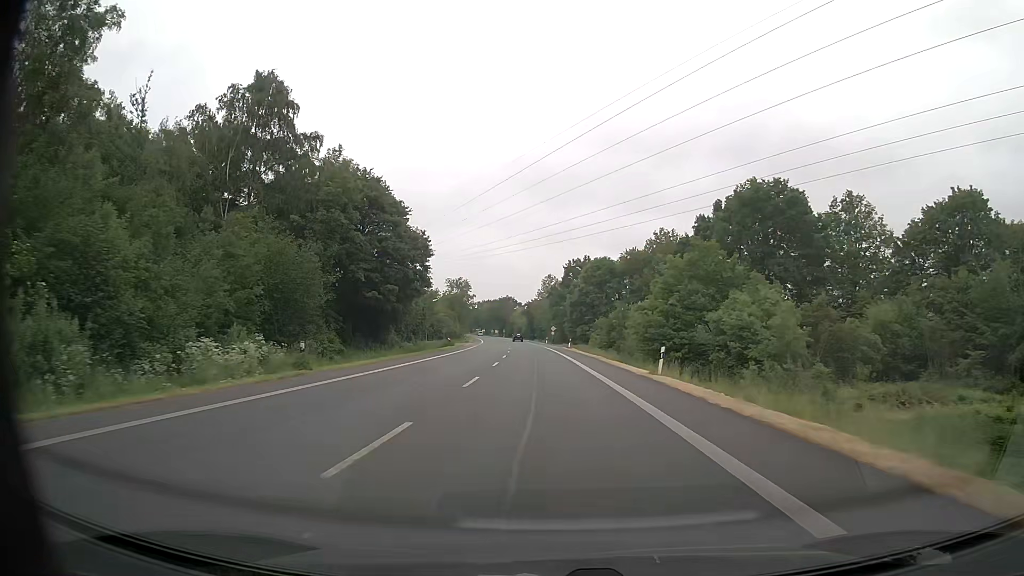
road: primary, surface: asphalt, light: Day
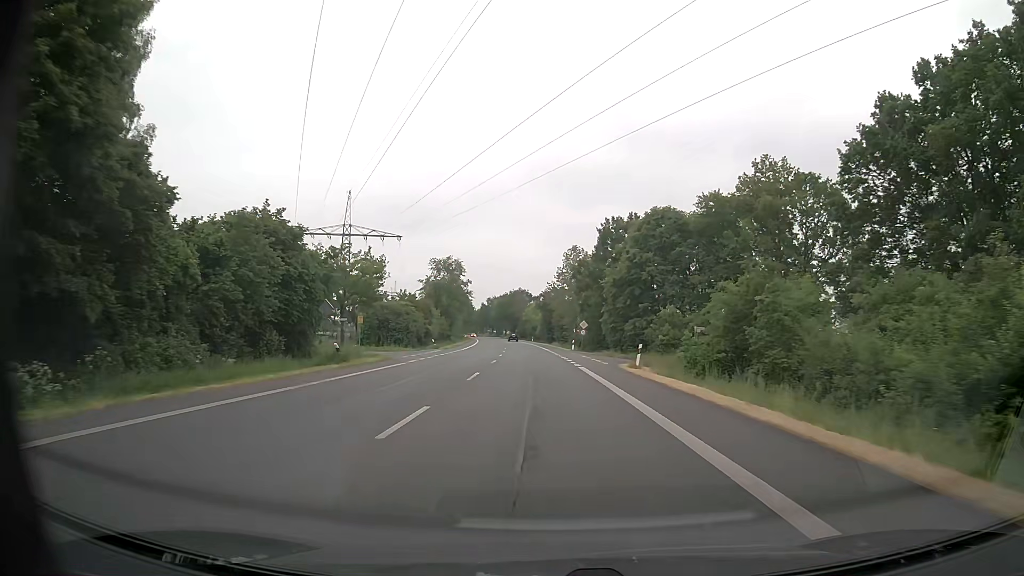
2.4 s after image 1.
(-0.6, +45.0) m; -2°
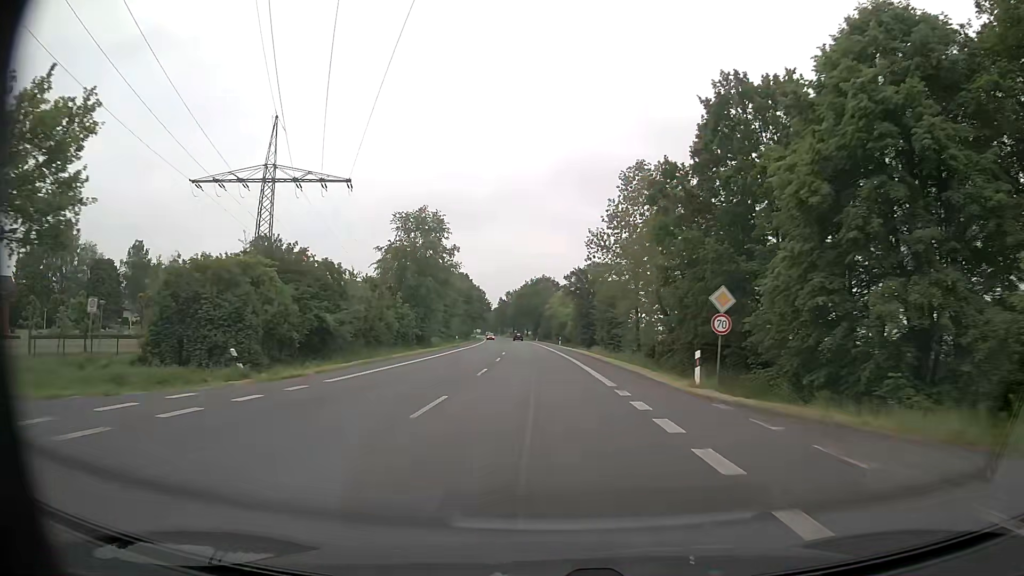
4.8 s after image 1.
(-0.7, +45.0) m; -2°
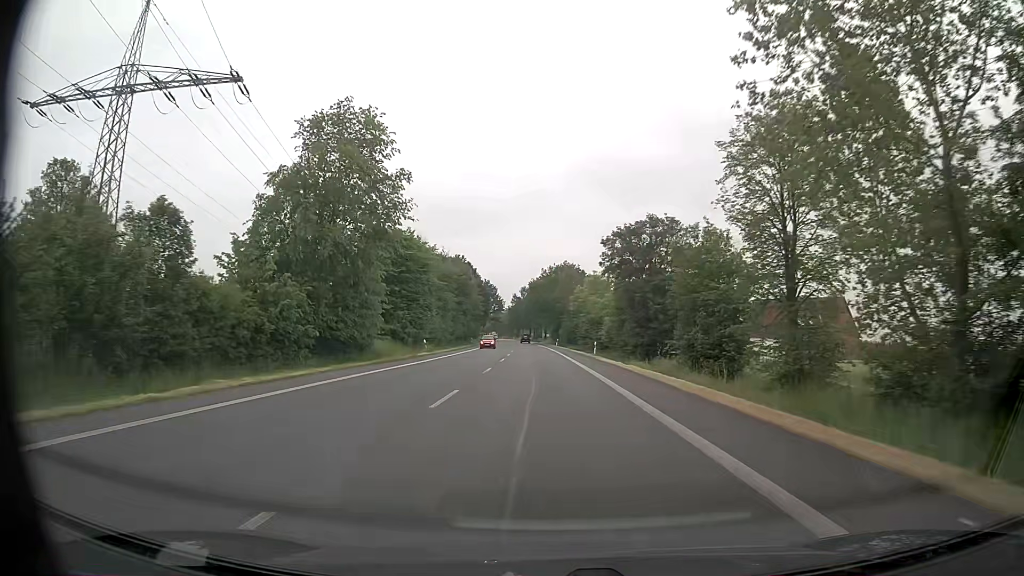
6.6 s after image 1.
(-0.6, +33.8) m; -2°
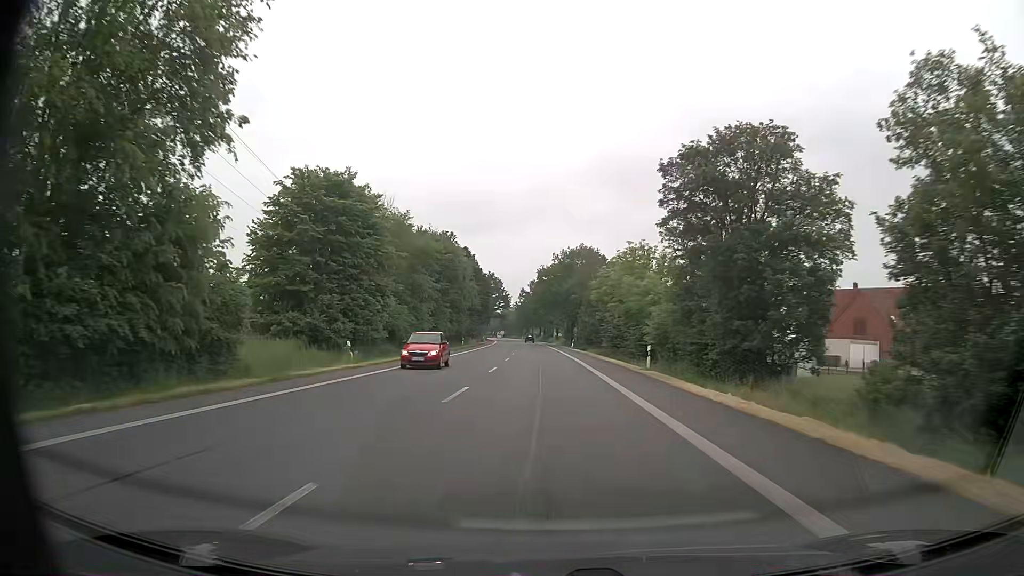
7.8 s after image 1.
(-0.2, +22.5) m; -1°
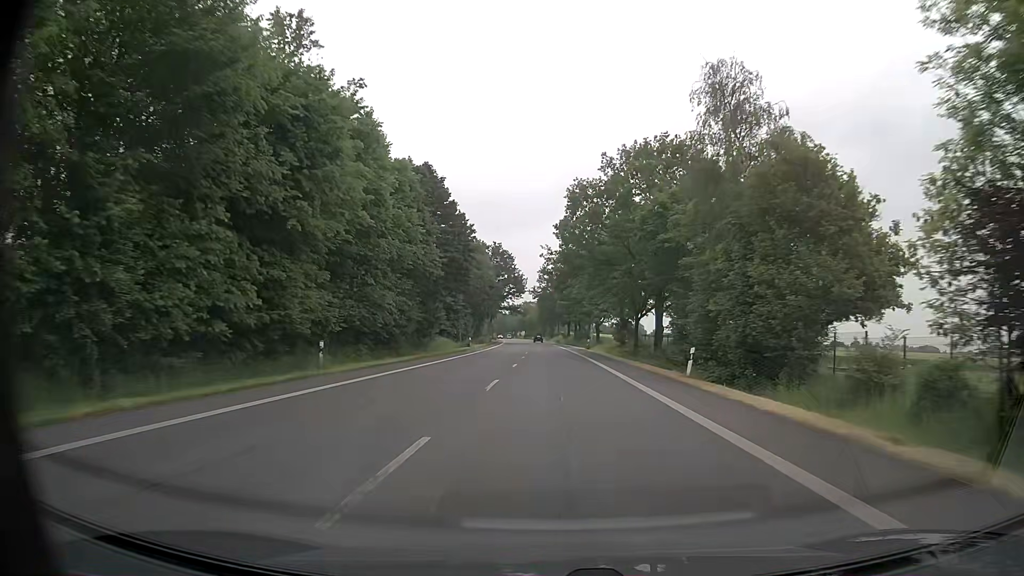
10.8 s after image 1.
(-1.1, +56.3) m; -2°
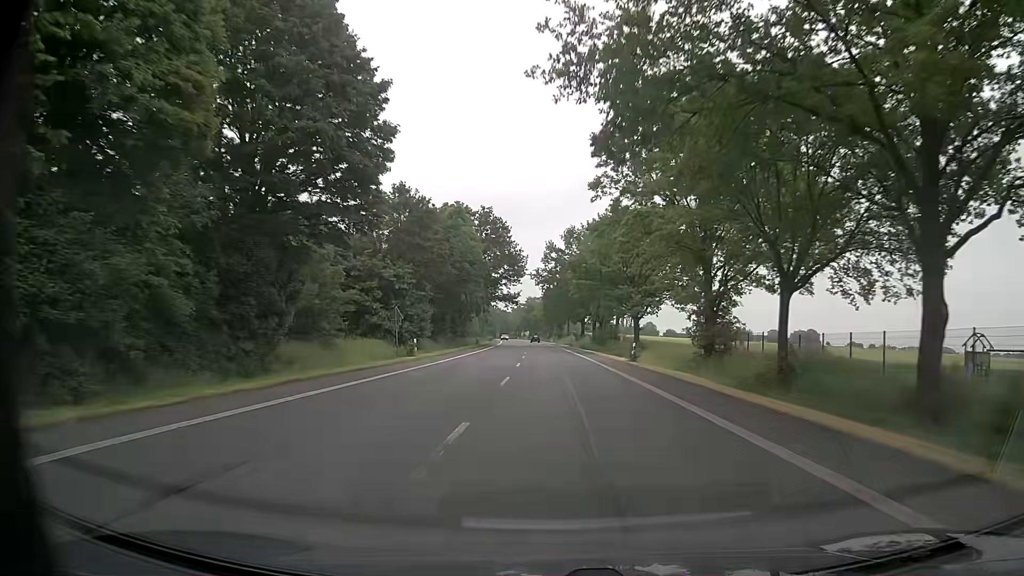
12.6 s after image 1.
(-0.3, +33.7) m; -1°
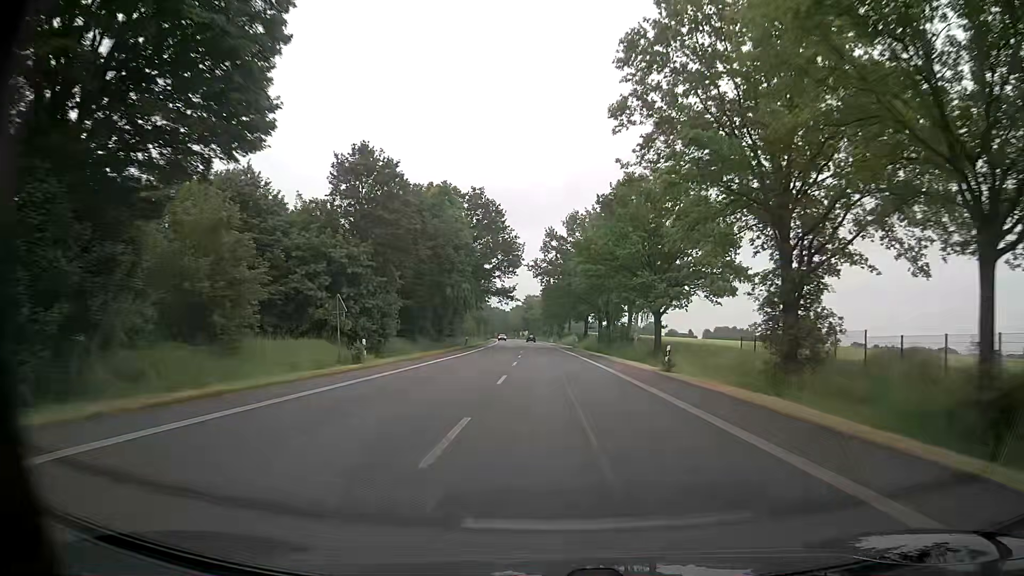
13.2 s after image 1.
(0.0, +11.3) m; 0°
(0, +10) (0, +20) (0, +30) (0, +40) (0, +50) (-1, +60) (-1, +70) (-1, +80) (-2, +90) (-2, +100) m
